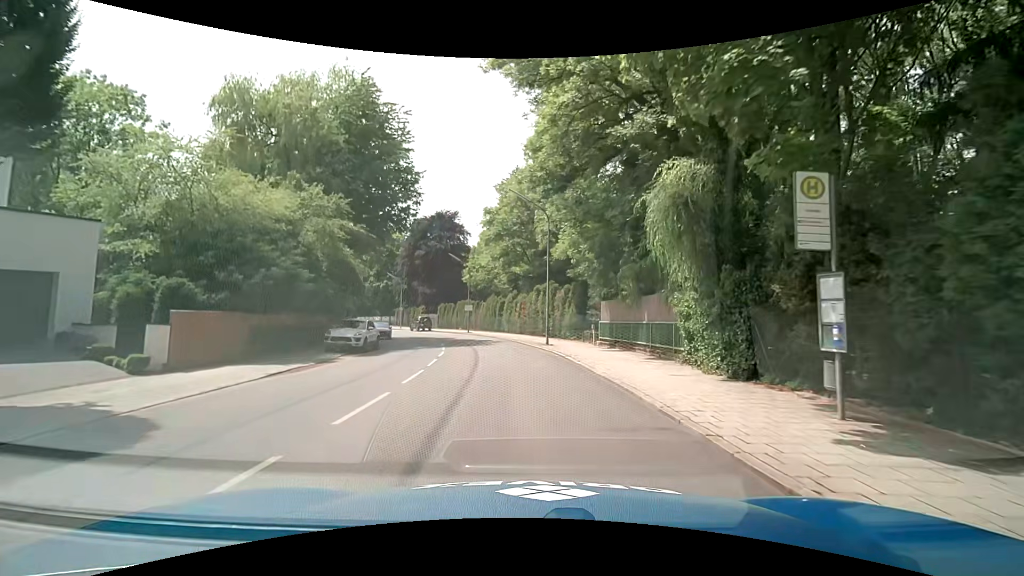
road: residential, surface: asphalt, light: Day
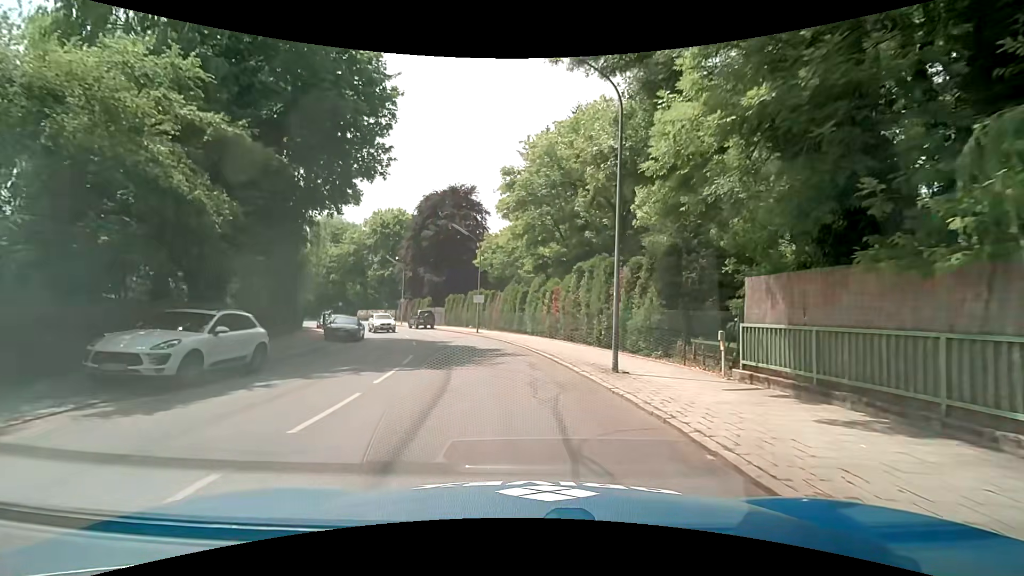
(-0.6, +14.3) m; -5°
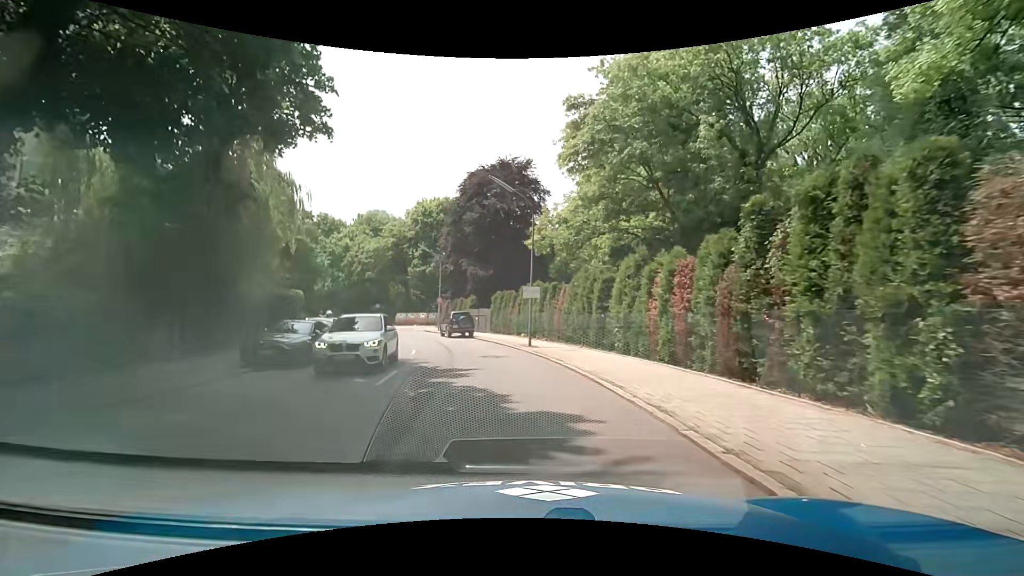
(-0.5, +14.2) m; -7°
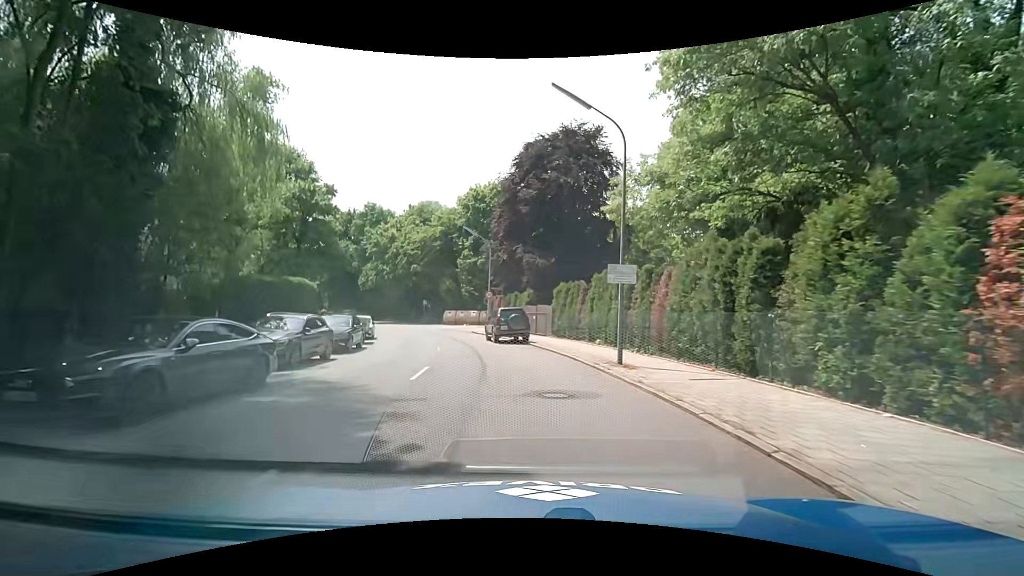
(-0.5, +9.5) m; -6°
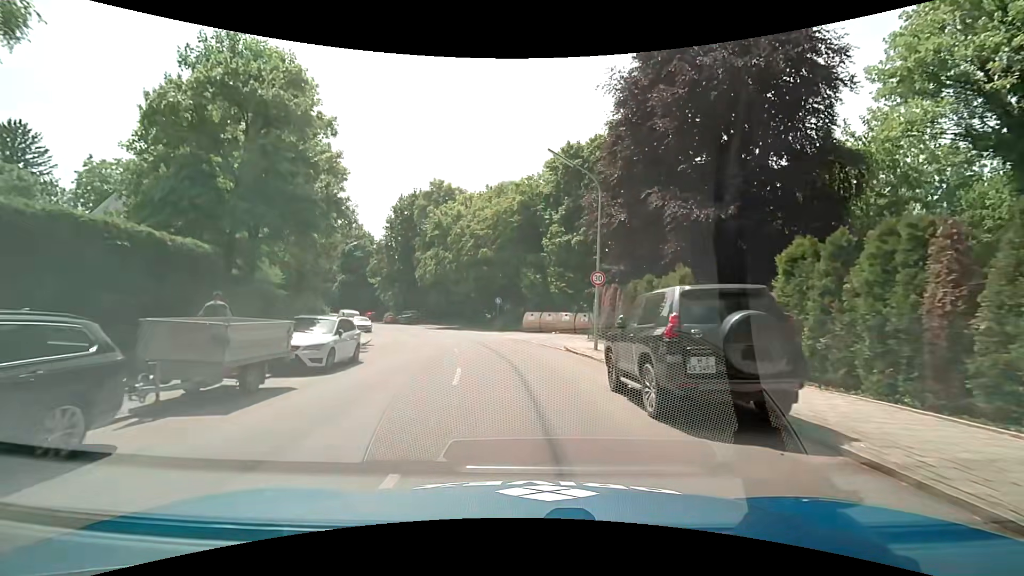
(-1.8, +18.8) m; -10°
